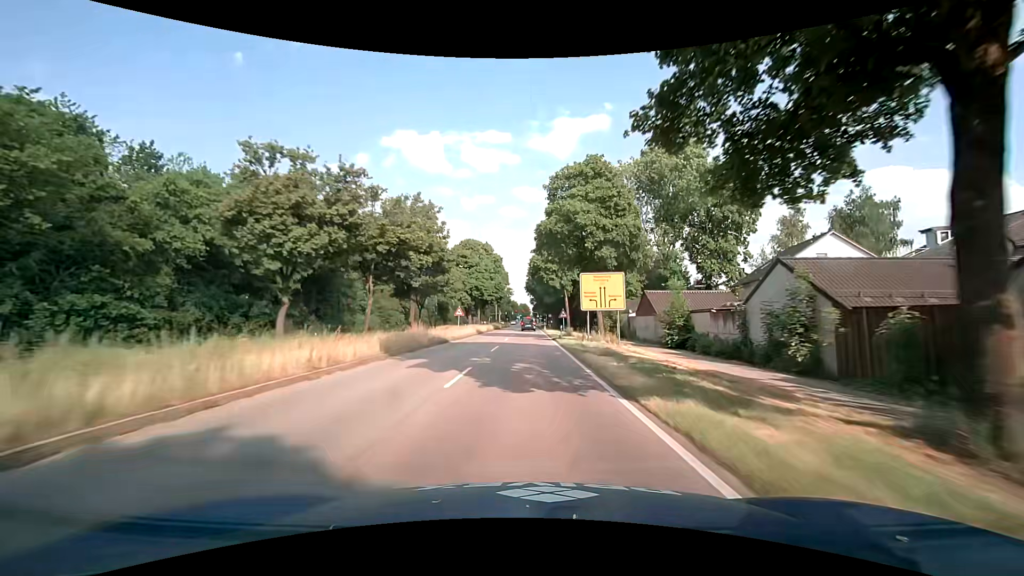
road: primary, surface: asphalt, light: Day
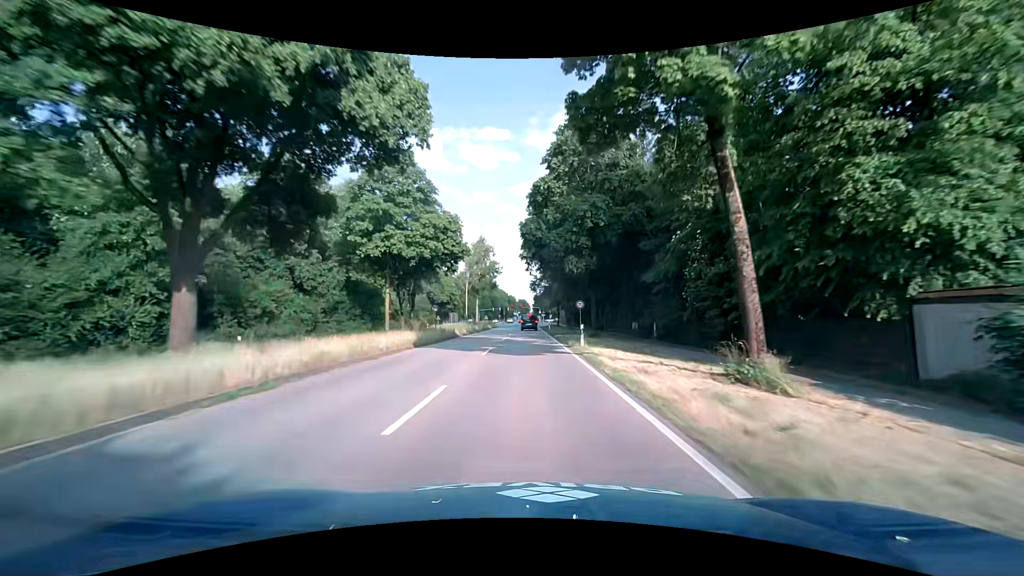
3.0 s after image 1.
(0.0, +52.6) m; 0°
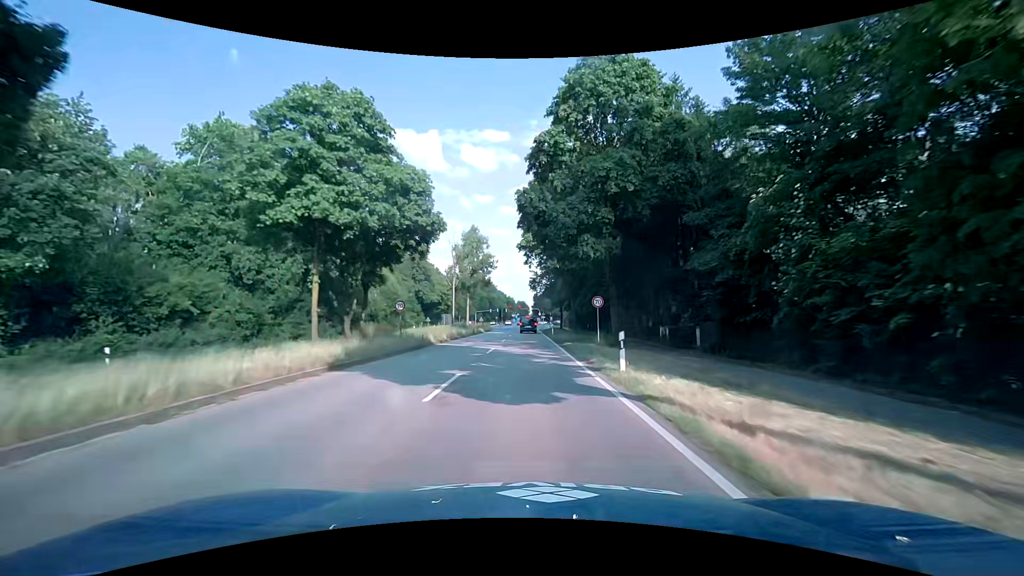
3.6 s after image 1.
(0.0, +9.7) m; 0°
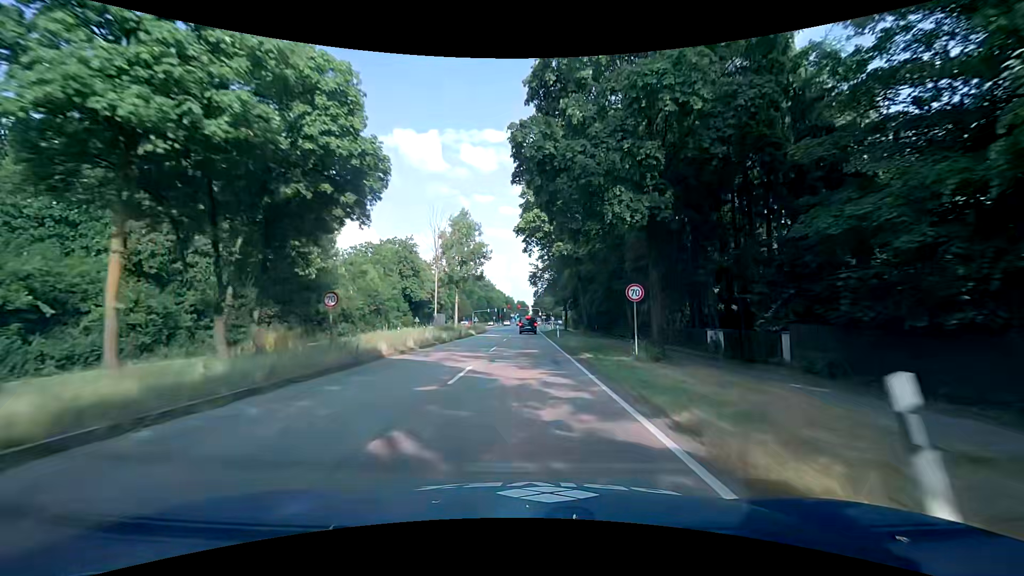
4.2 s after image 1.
(0.0, +9.4) m; 0°
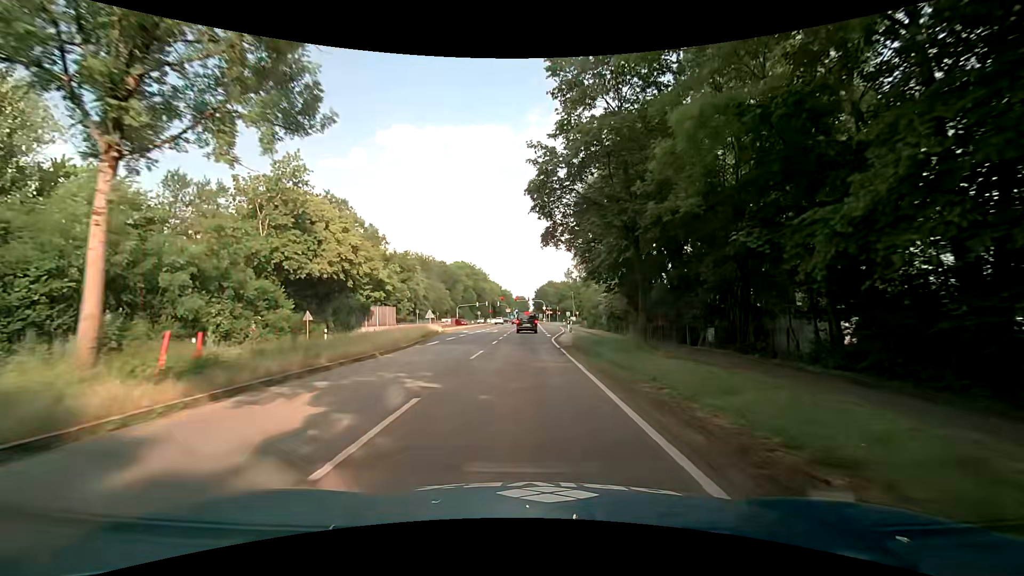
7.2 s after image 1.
(-0.3, +42.5) m; -1°
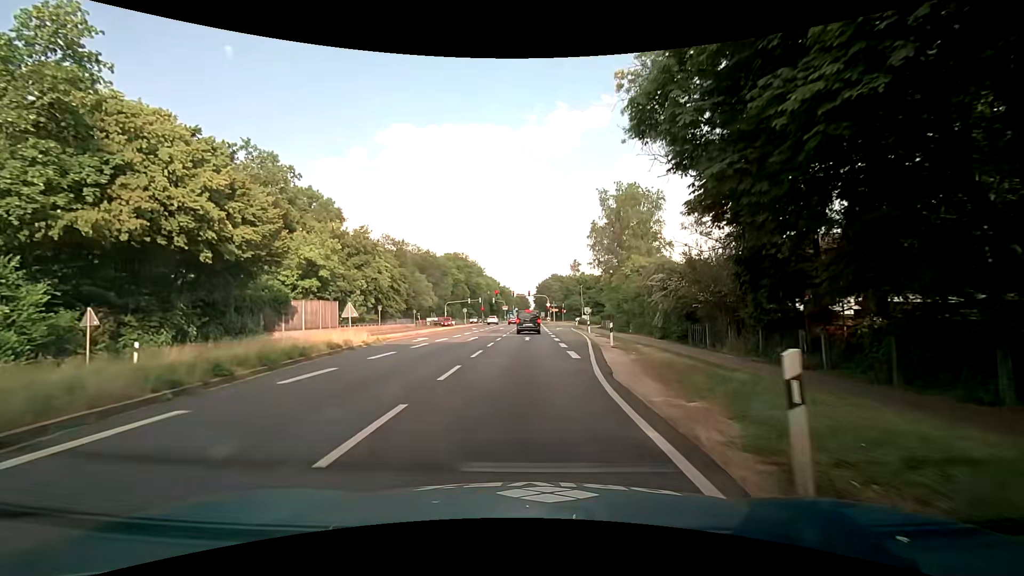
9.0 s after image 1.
(+0.1, +21.8) m; 0°
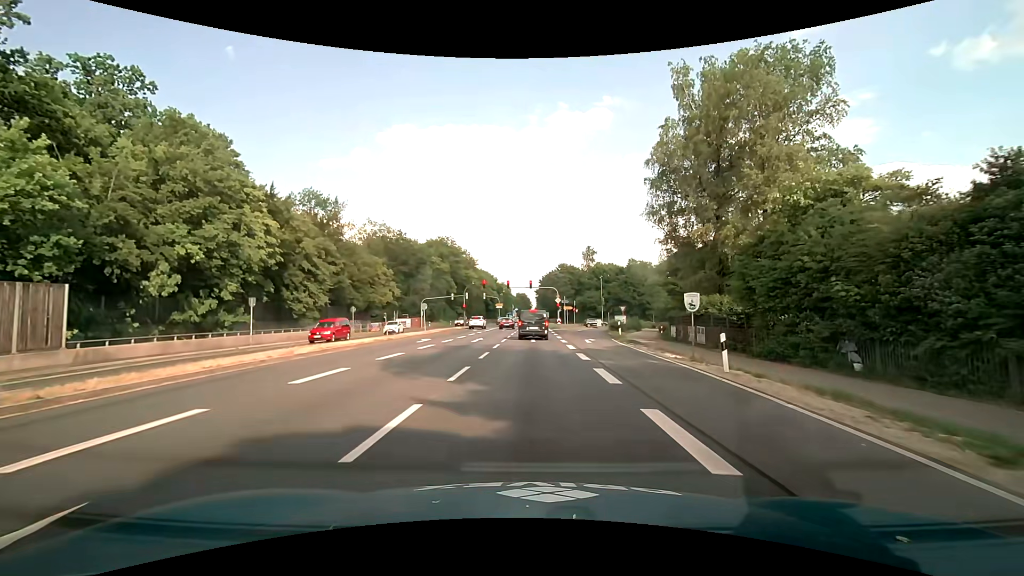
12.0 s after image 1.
(0.0, +29.5) m; 0°
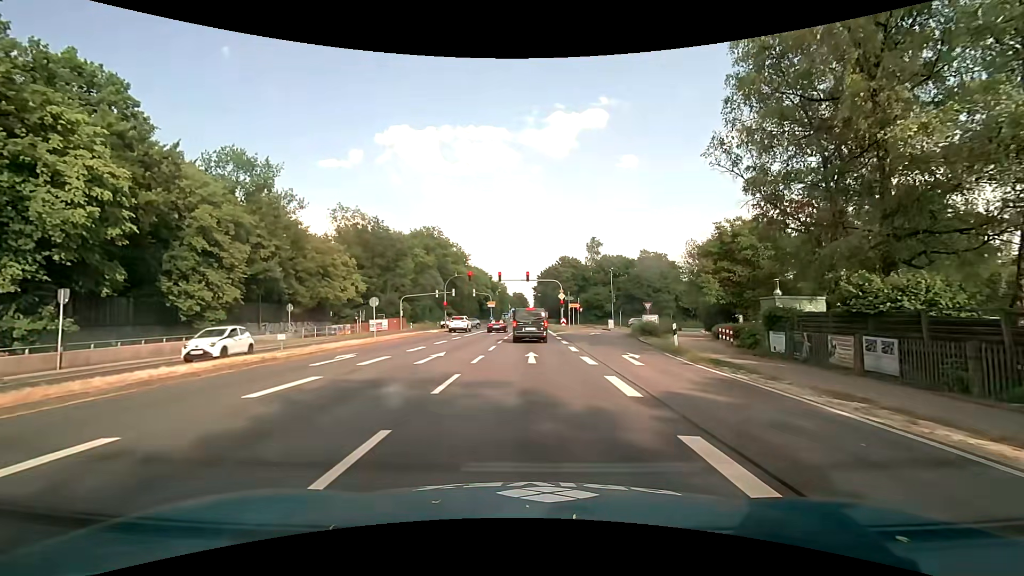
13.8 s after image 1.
(0.0, +13.6) m; 0°
(0, +10) (0, +20) (0, +30) (0, +40) (0, +50) (0, +60) (0, +70) (0, +80) (0, +90) (0, +100) m
